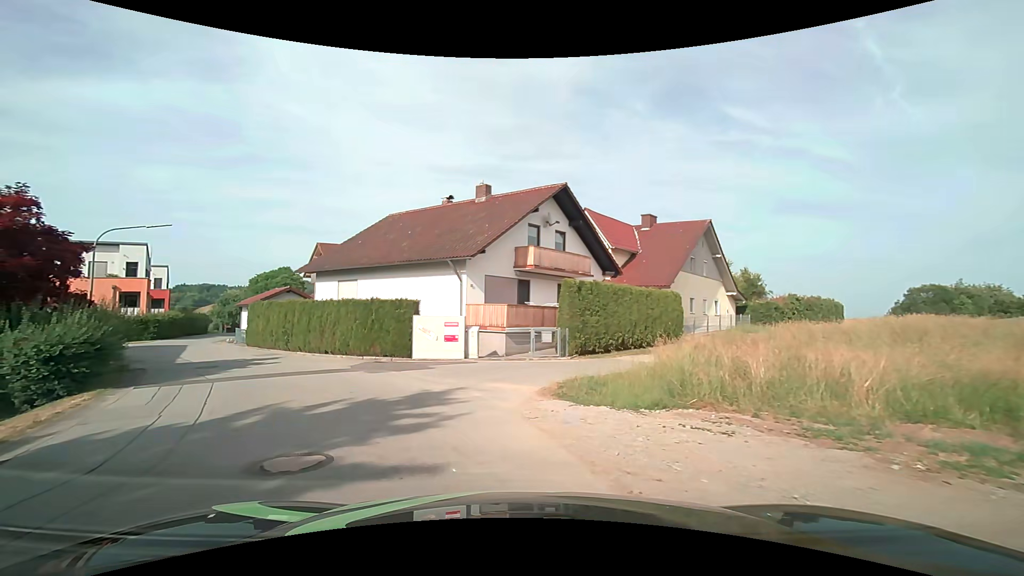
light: Day
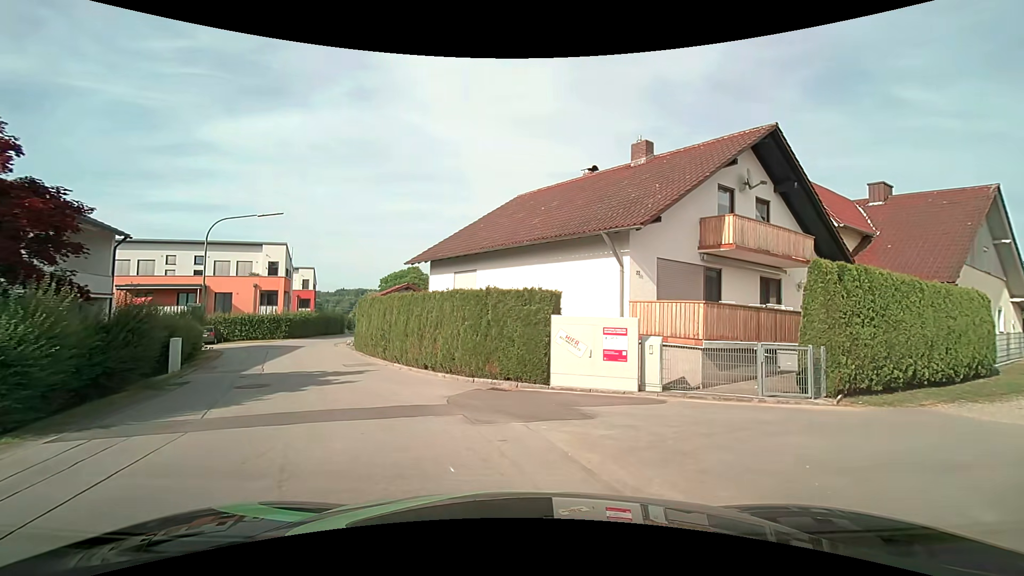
(-1.1, +7.1) m; -15°
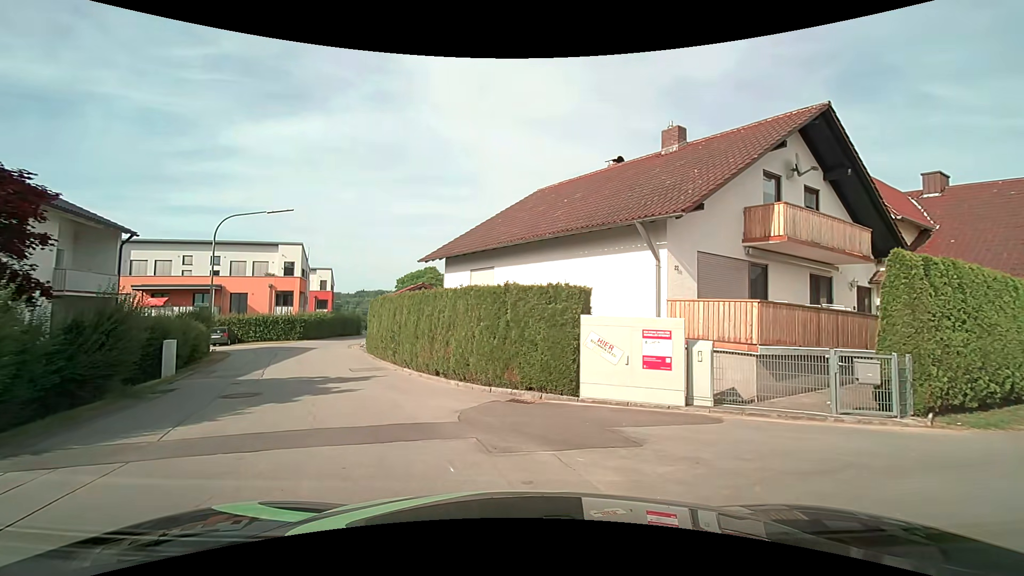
(0.0, +1.5) m; -2°
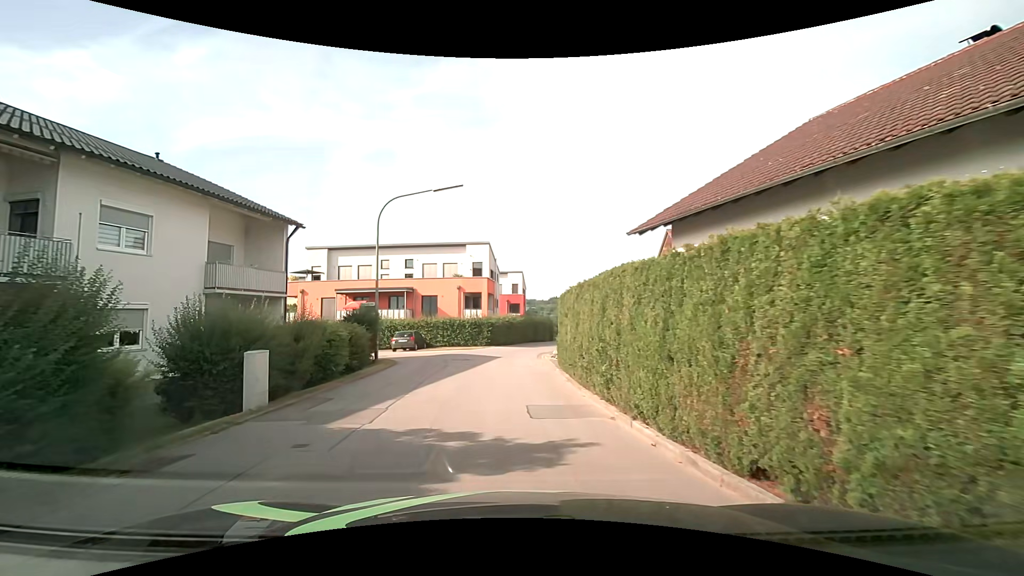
(-1.5, +7.9) m; -22°
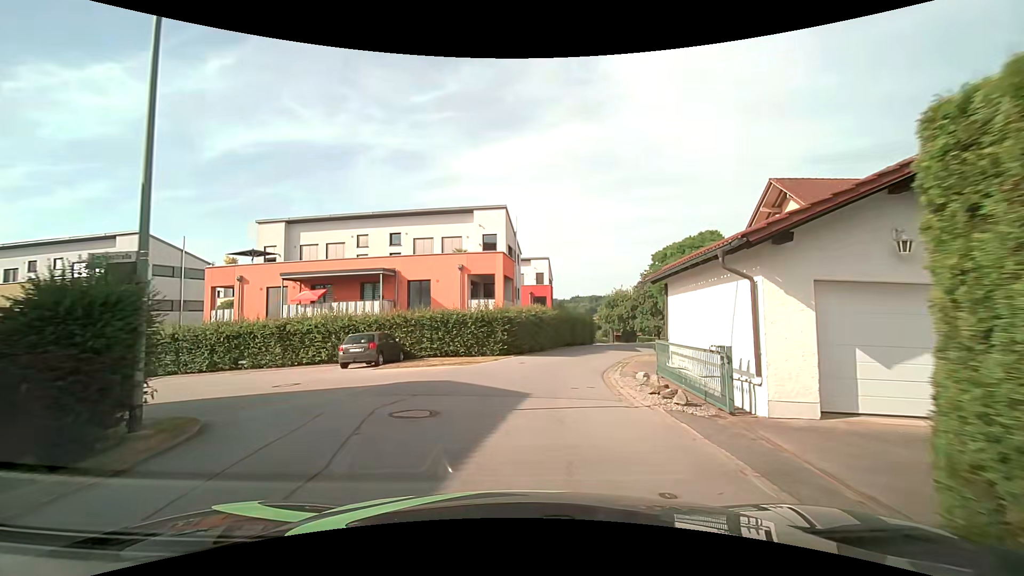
(-0.4, +15.0) m; -2°
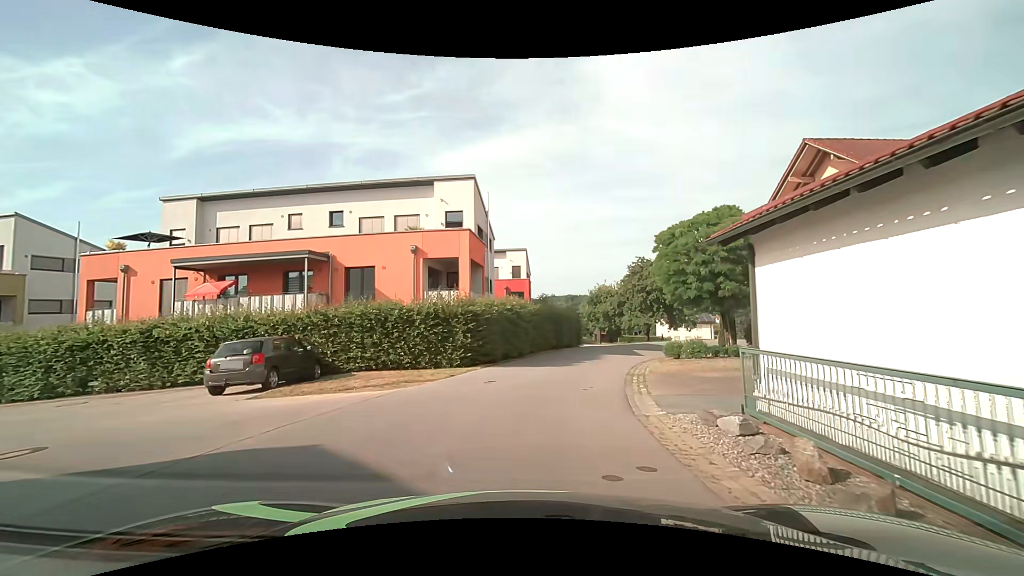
(+0.1, +7.0) m; +2°
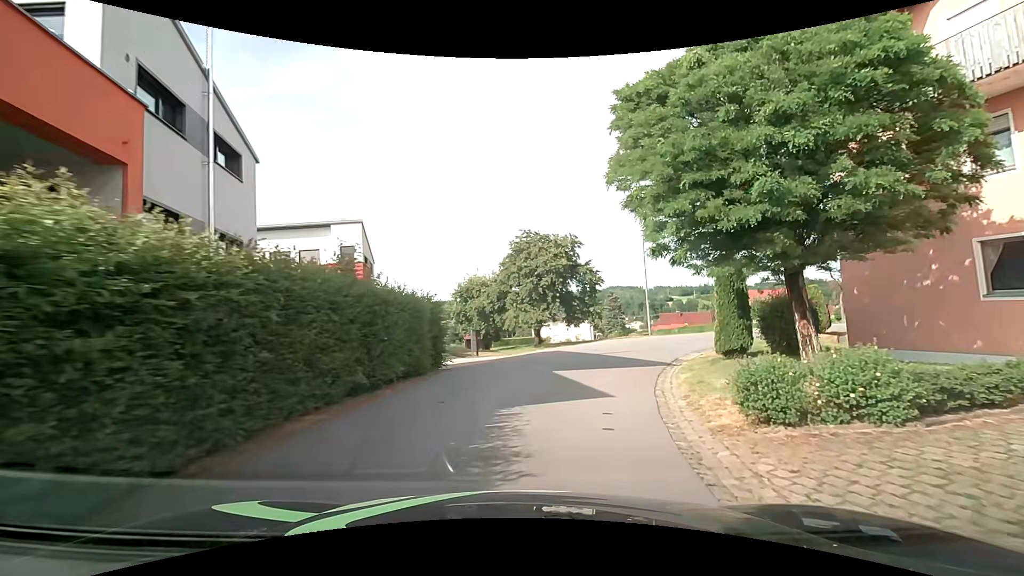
(+2.1, +18.0) m; +15°
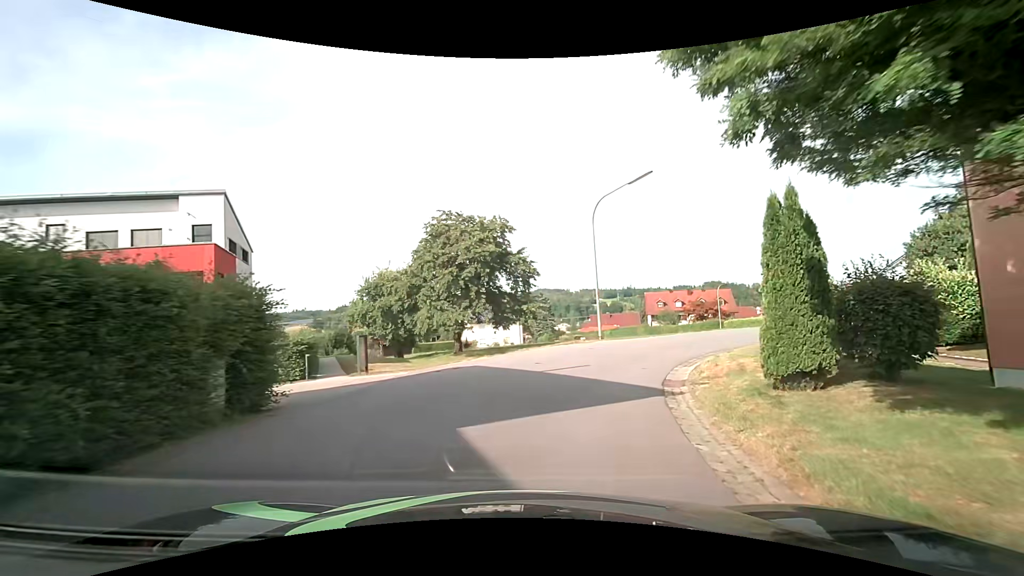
(+0.5, +7.9) m; +8°
(+1, +10) (+4, +19) (+11, +26) (+20, +32) (+28, +38) (+35, +45) (+37, +54) (+35, +64) (+31, +73) (+27, +82) m
